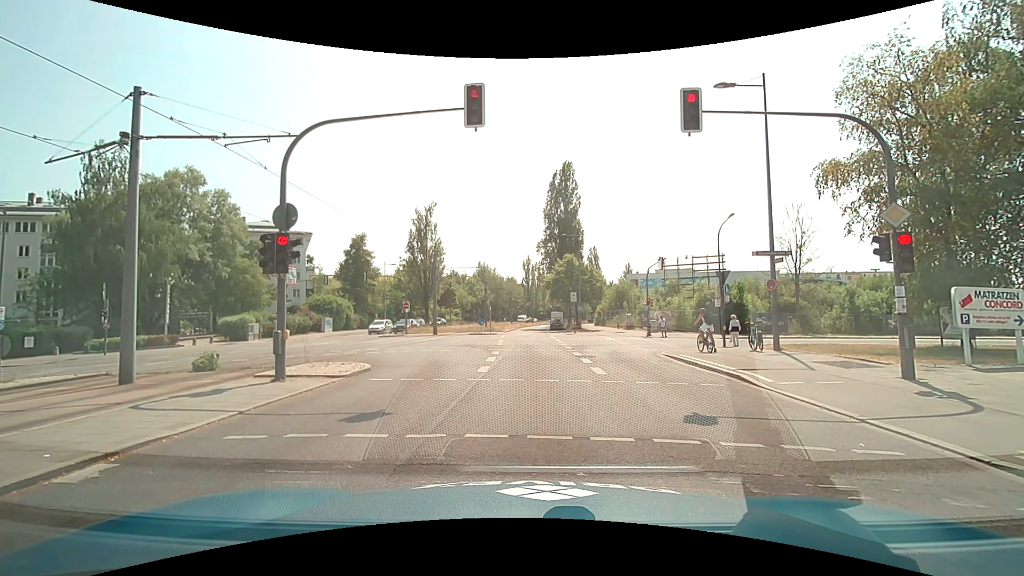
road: secondary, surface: asphalt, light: Day
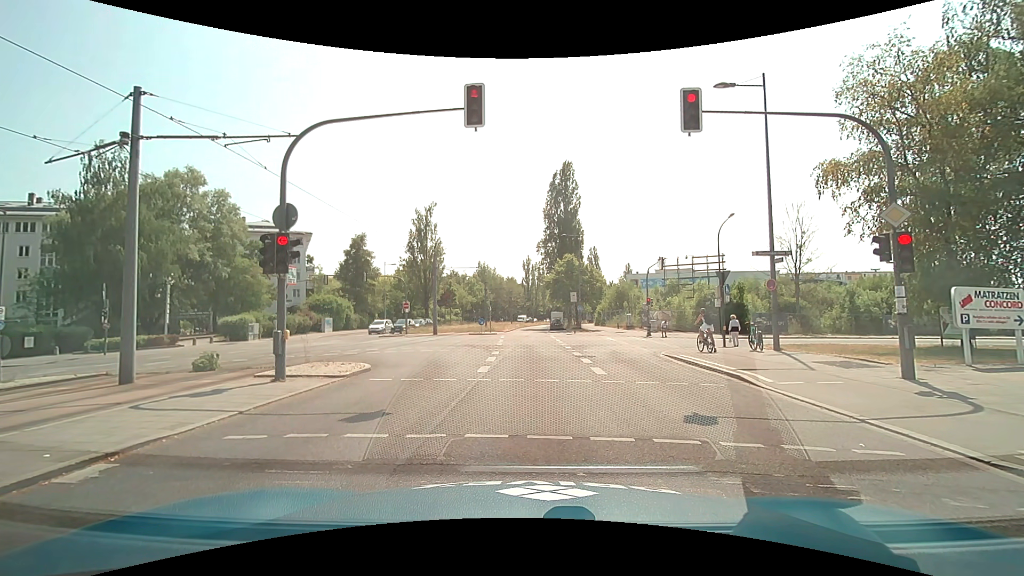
(0.0, 0.0) m; 0°
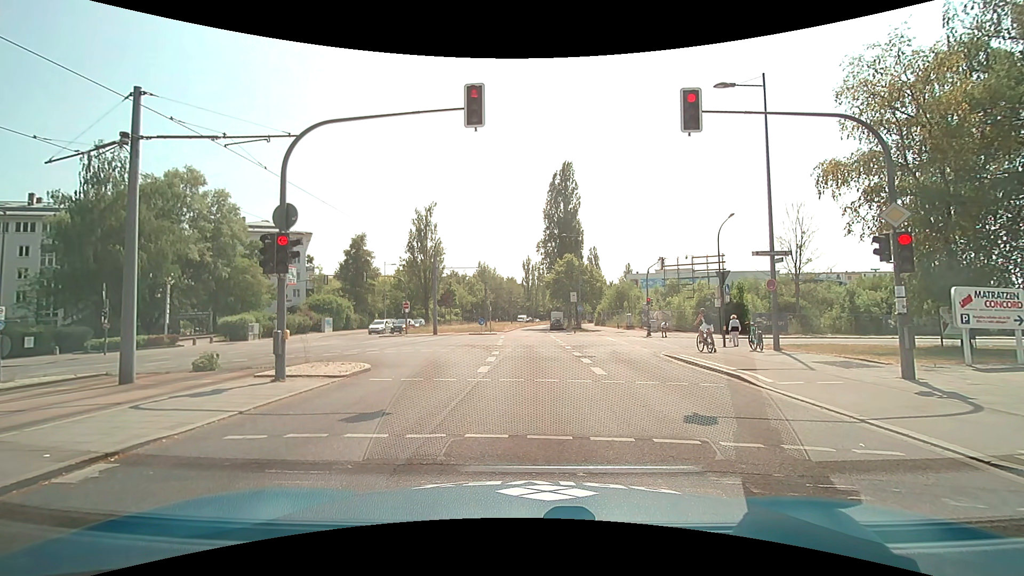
(0.0, 0.0) m; 0°
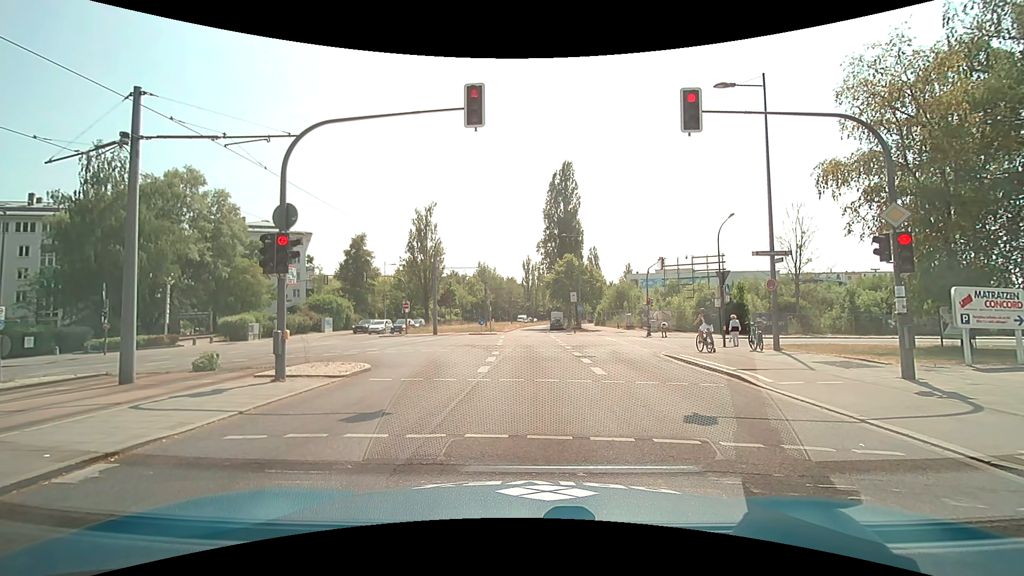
(0.0, 0.0) m; 0°
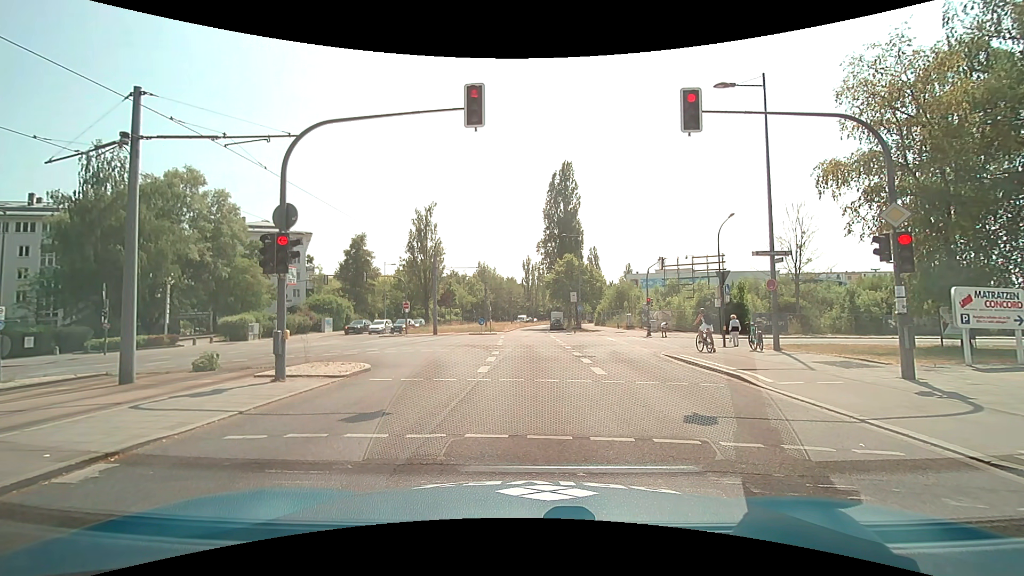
(0.0, 0.0) m; 0°
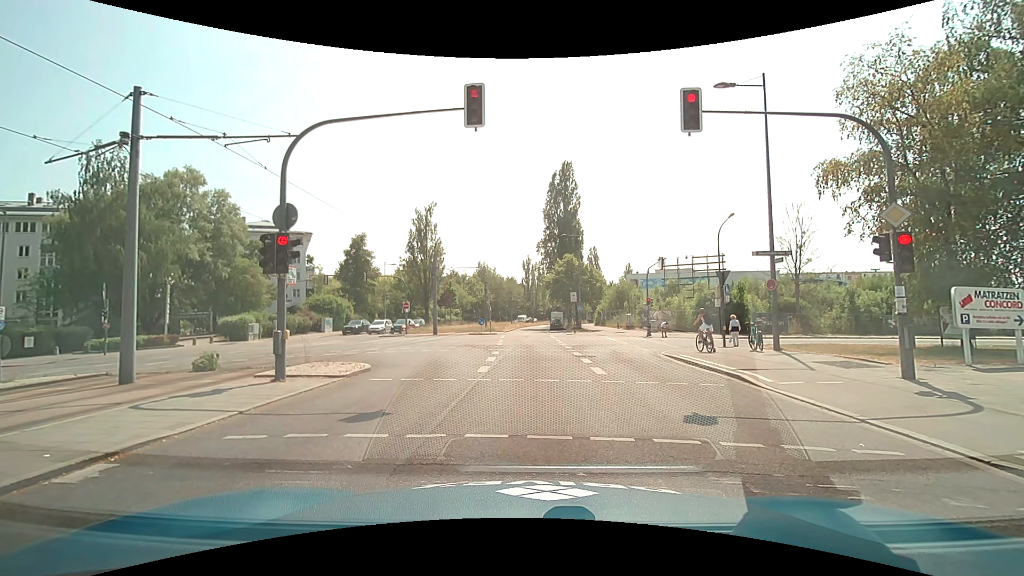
(0.0, 0.0) m; 0°
(0, +10) (+1, +20) (+1, +30) (+1, +40) (+1, +50) (+2, +60) (+2, +70) (+3, +80) (+4, +90) (+5, +100) m
